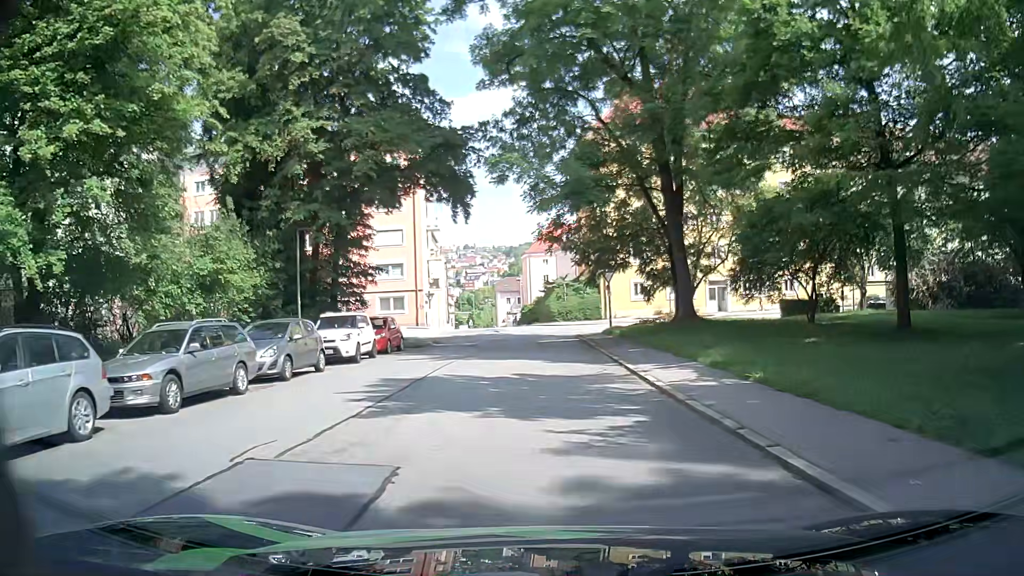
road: residential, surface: asphalt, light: Day
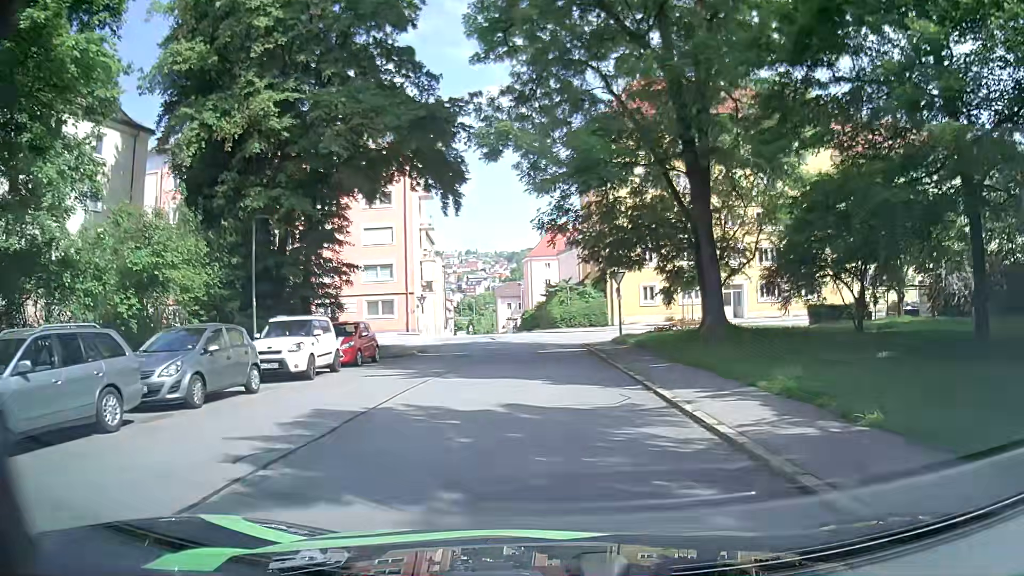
(0.0, +4.5) m; 0°
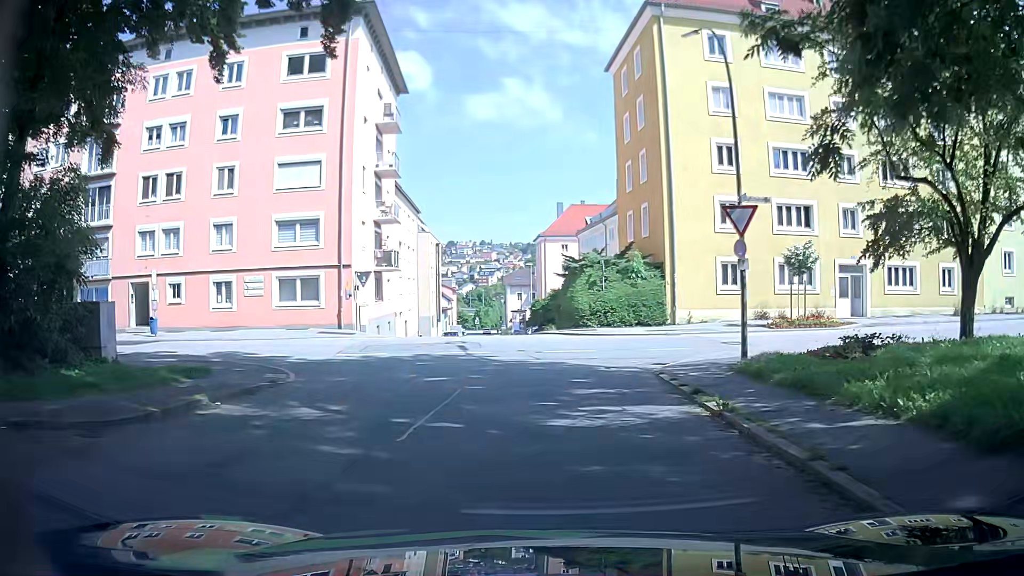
(-0.3, +19.6) m; -2°
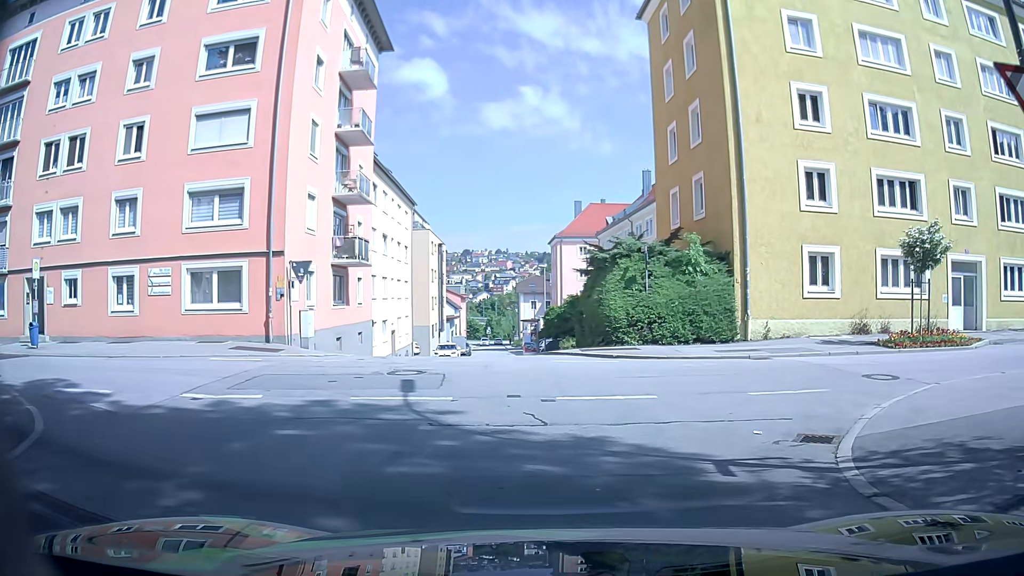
(+0.2, +9.5) m; +1°
